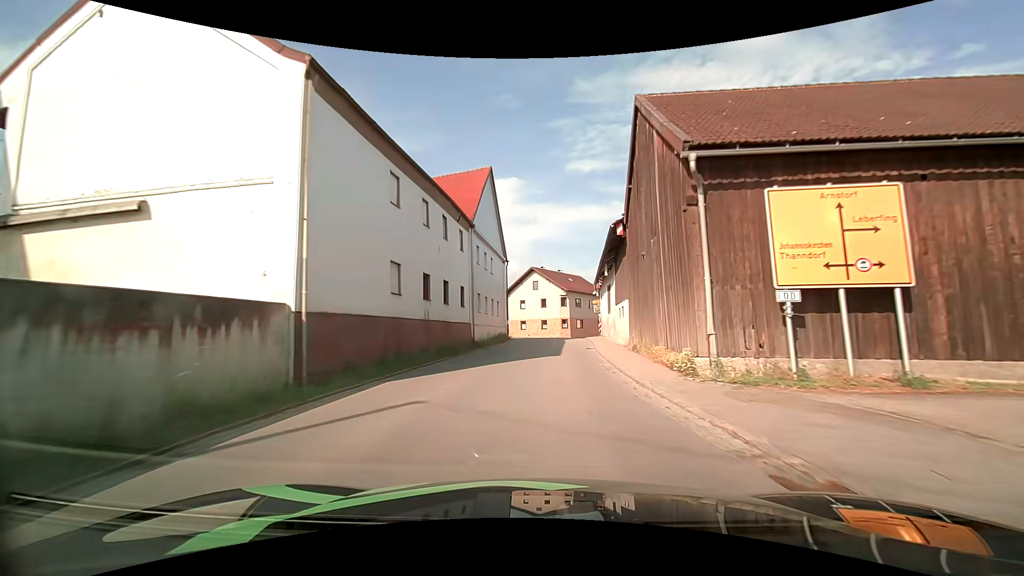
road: secondary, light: Day
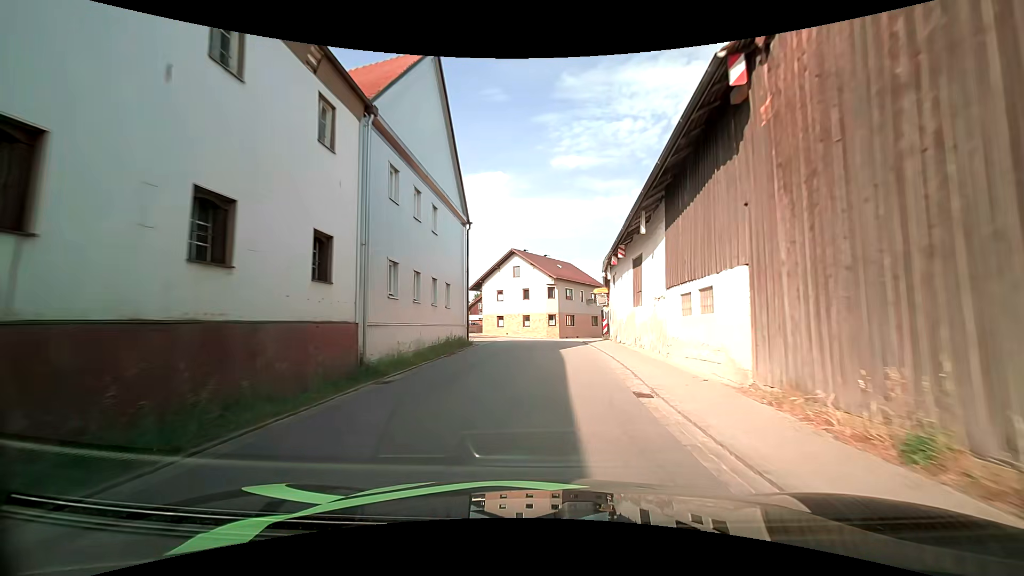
(+0.2, +14.5) m; +1°
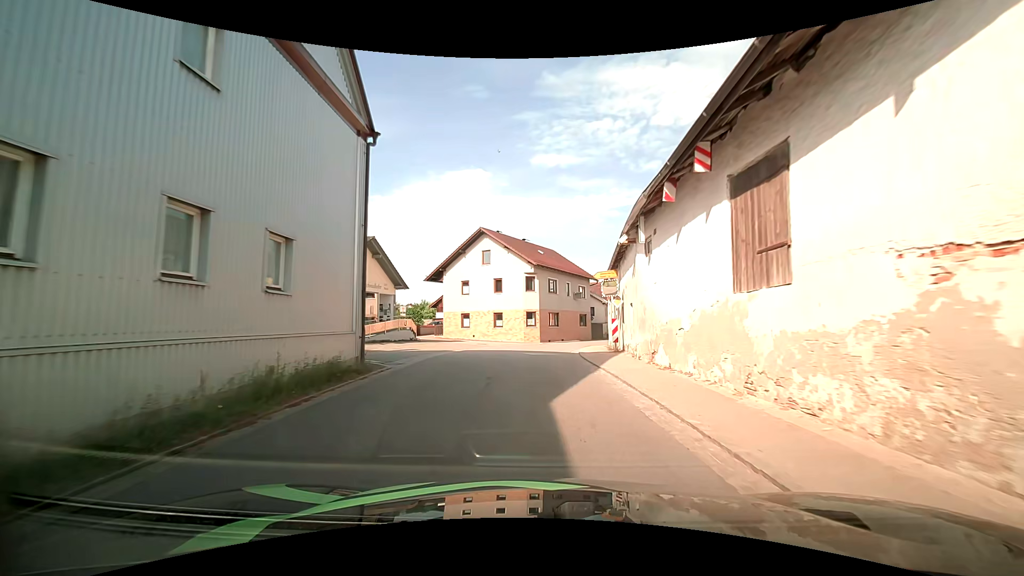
(+0.4, +12.4) m; +2°
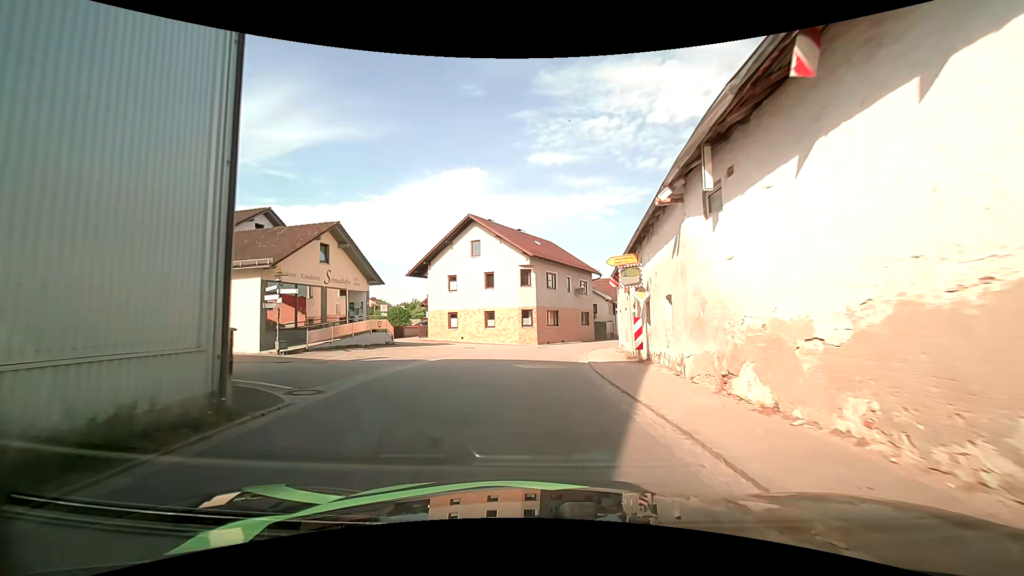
(+0.1, +5.4) m; 0°
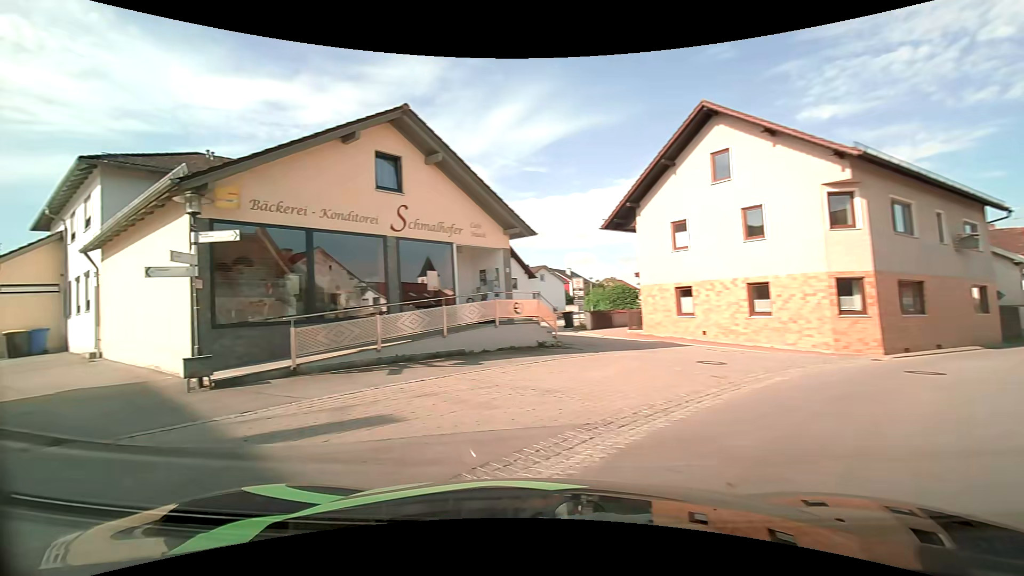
(-0.4, +17.0) m; -29°
